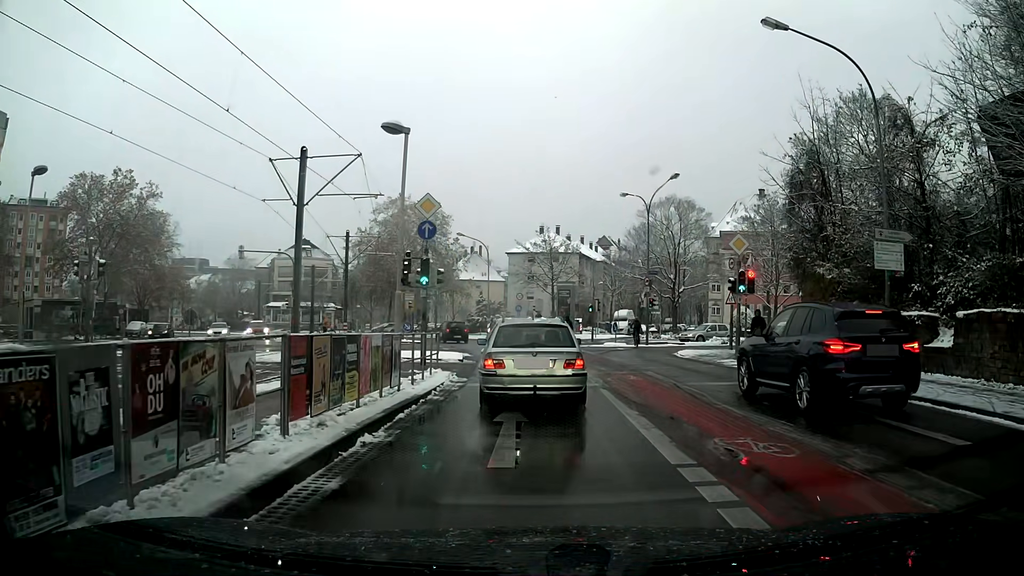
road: secondary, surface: asphalt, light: Day
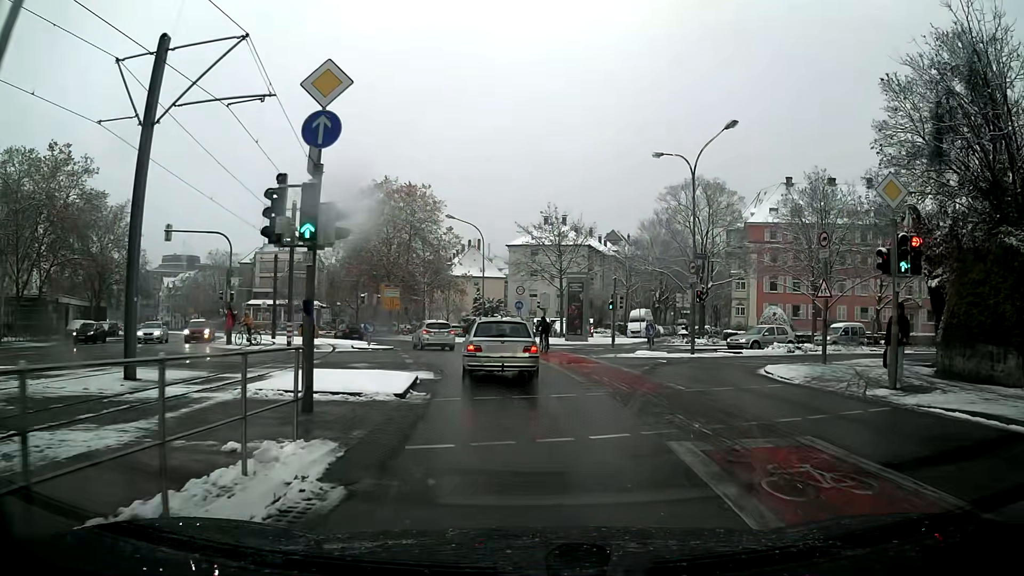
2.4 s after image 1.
(0.0, +11.1) m; 0°
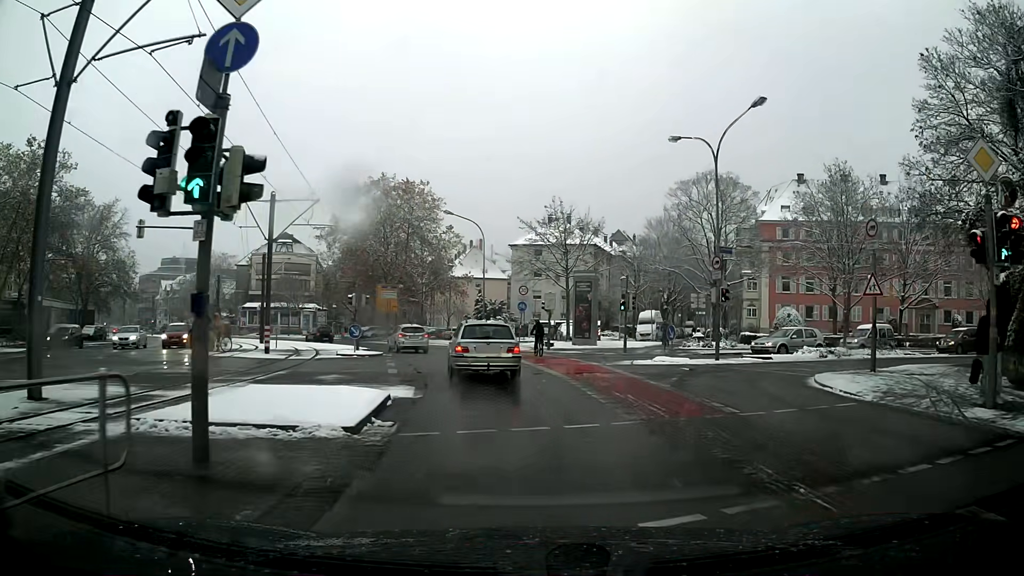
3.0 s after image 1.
(0.0, +3.5) m; -1°
(0, +10) (-1, +20) (-3, +30) (-6, +39) (-10, +49) (-15, +57) (-21, +65) (-28, +73) (-34, +80) (-41, +88) m
